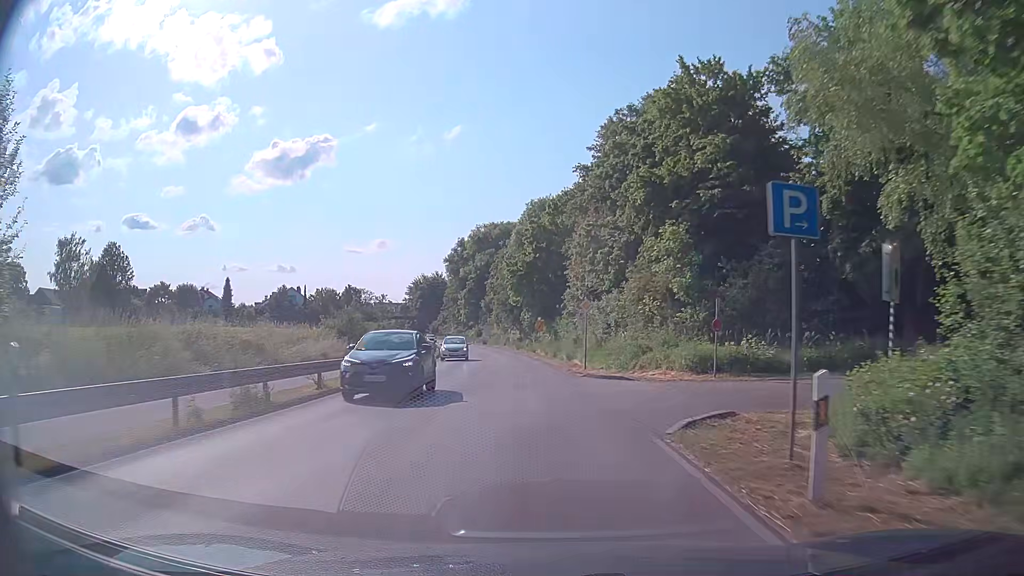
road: secondary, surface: asphalt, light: Day
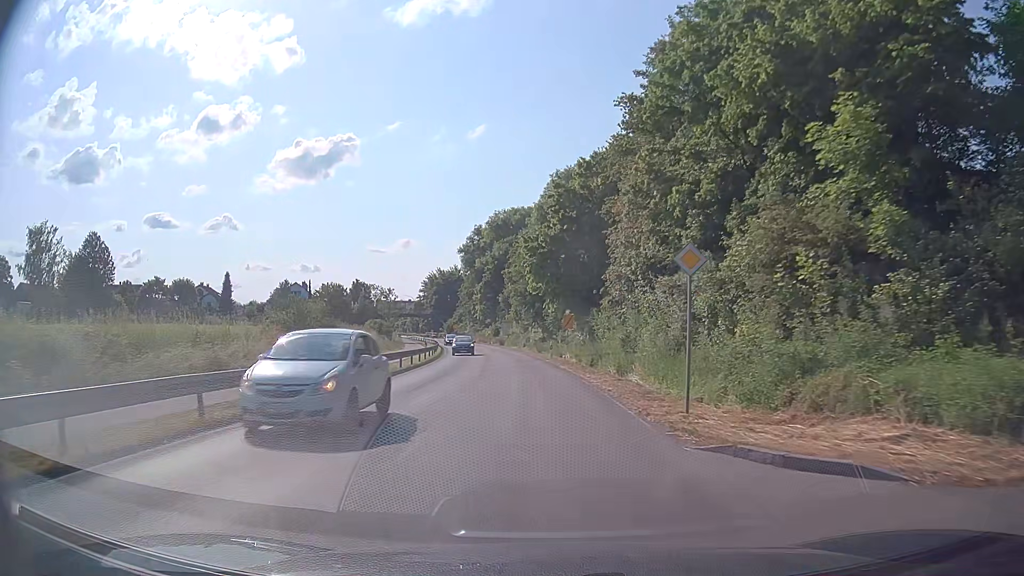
(-0.3, +15.4) m; -2°
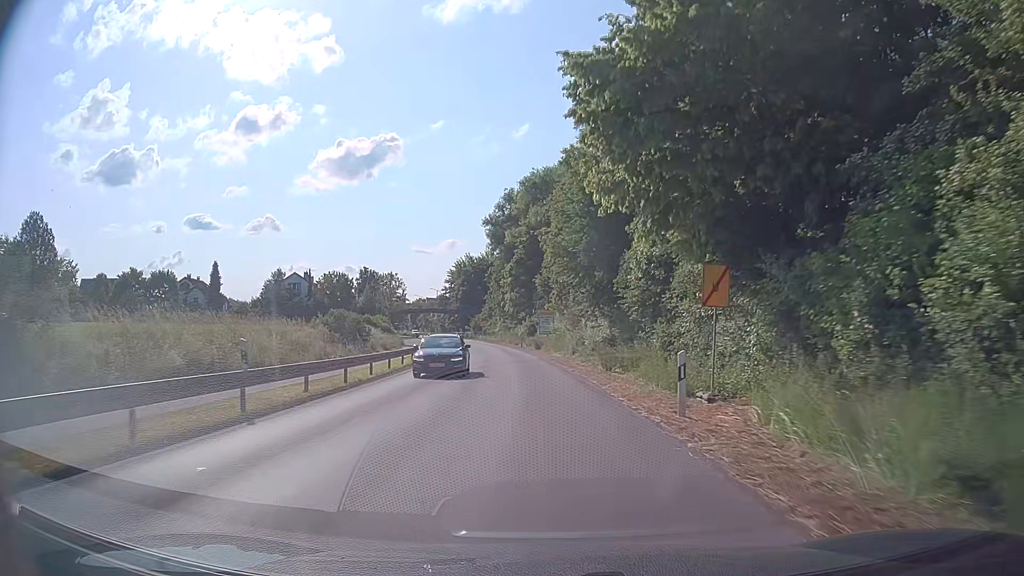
(-1.2, +30.8) m; -5°
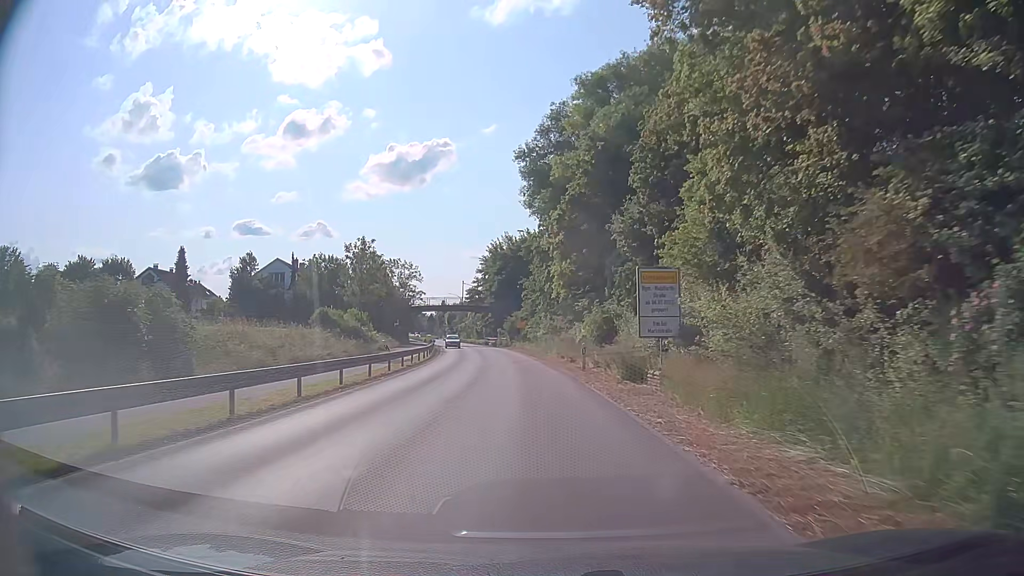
(-1.4, +36.8) m; -4°
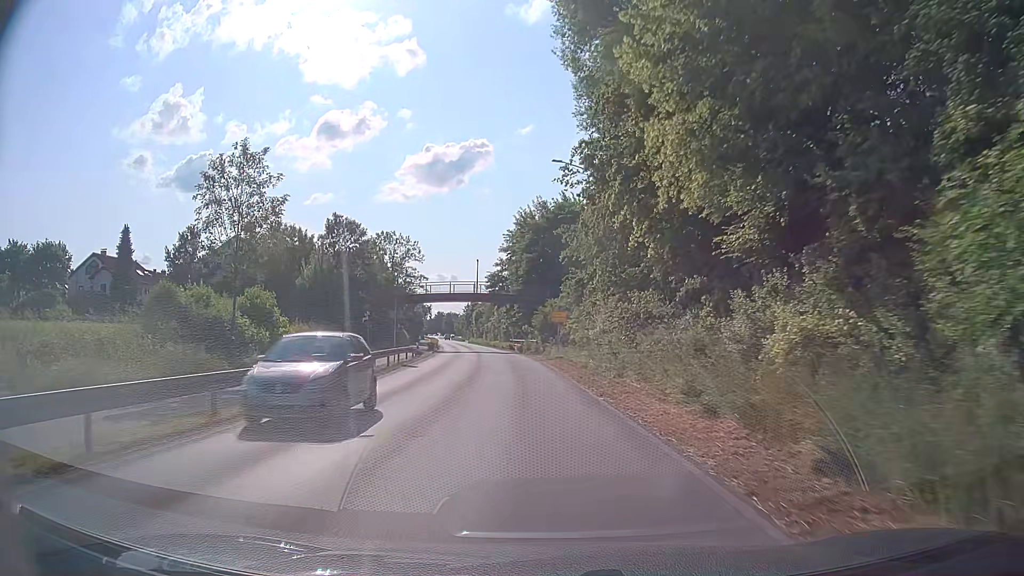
(-0.9, +29.0) m; -3°
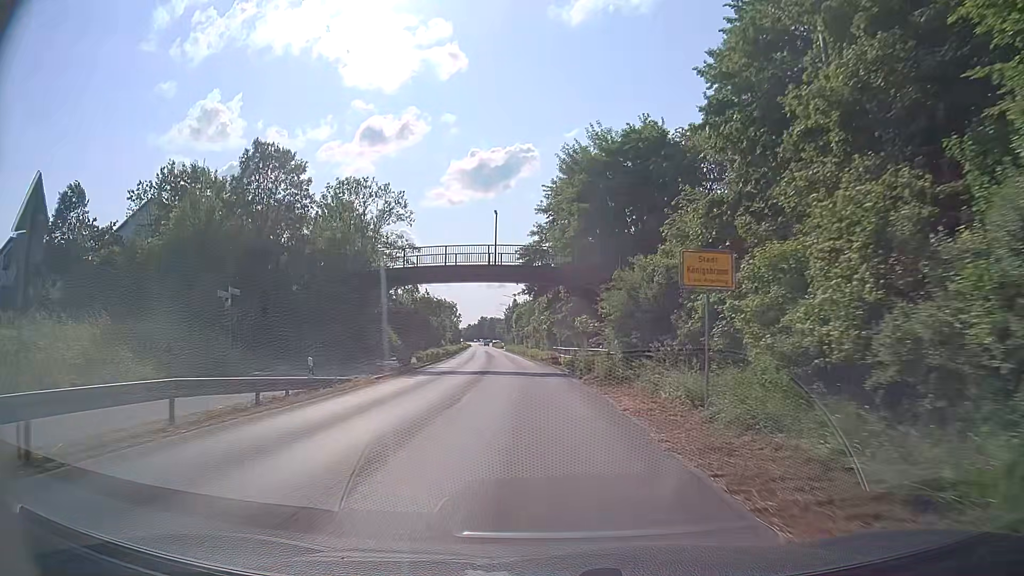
(-1.0, +29.4) m; -4°
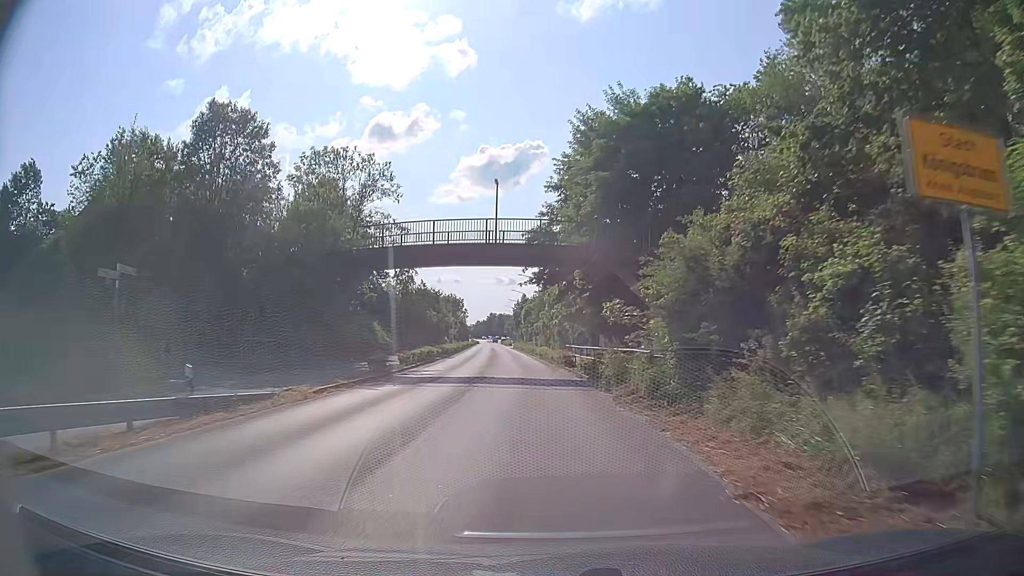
(0.0, +7.5) m; 0°
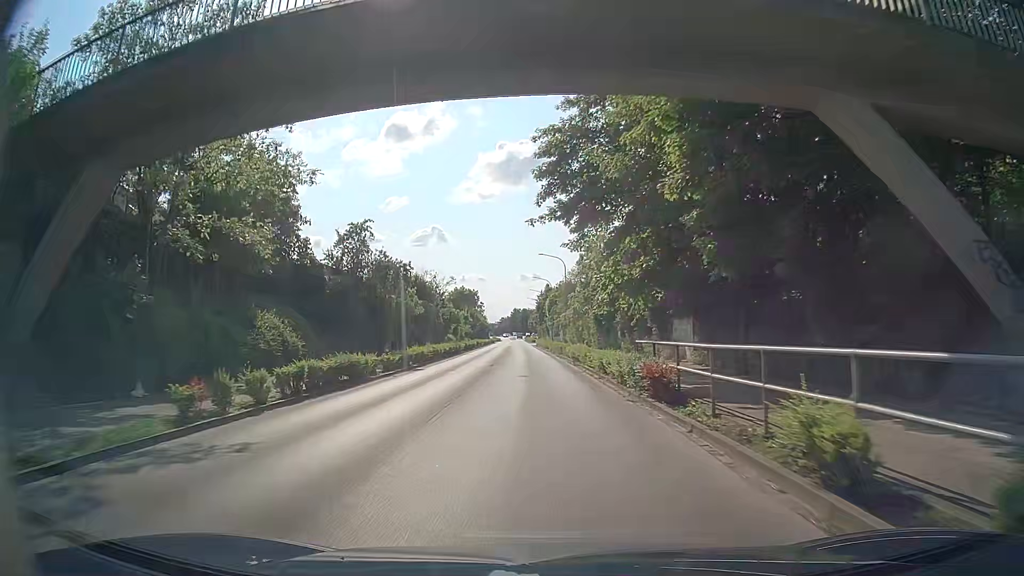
(-0.6, +22.6) m; -2°
(0, +10) (0, +20) (0, +30) (-1, +40) (-1, +50) (-2, +60) (-2, +70) (-3, +80) (-3, +90) (-4, +100) m
